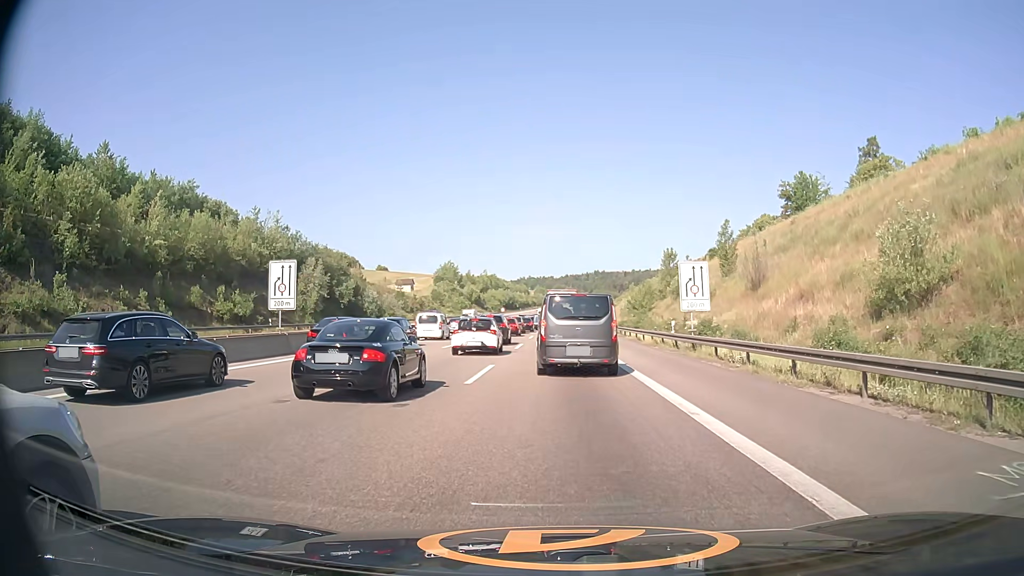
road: motorway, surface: asphalt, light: Day
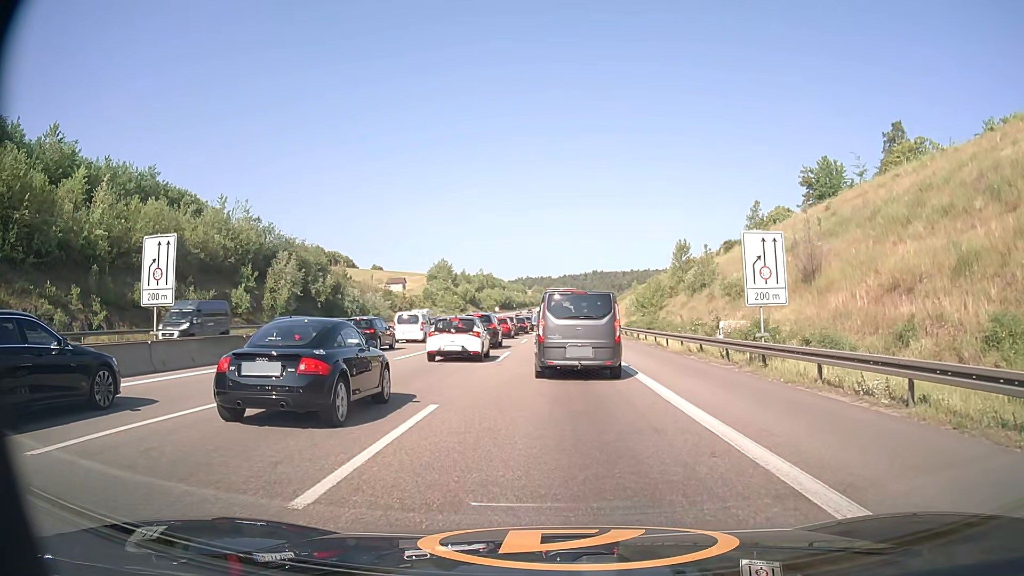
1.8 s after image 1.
(0.0, +9.7) m; -1°
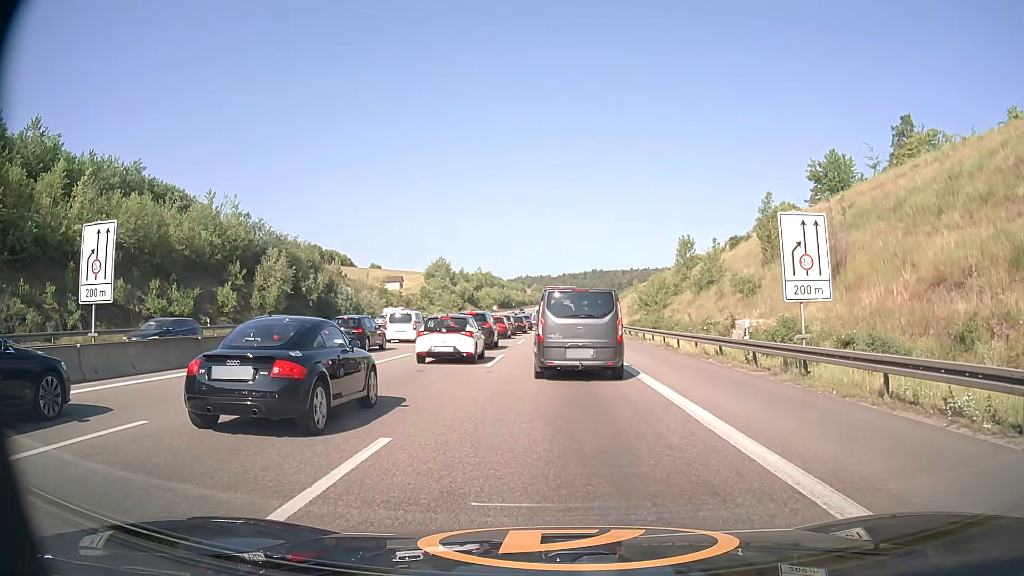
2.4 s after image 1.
(0.0, +3.1) m; +1°
(0, +10) (0, +20) (0, +30) (0, +40) (0, +50) (0, +60) (0, +70) (0, +80) (+1, +90) (+1, +100) m
